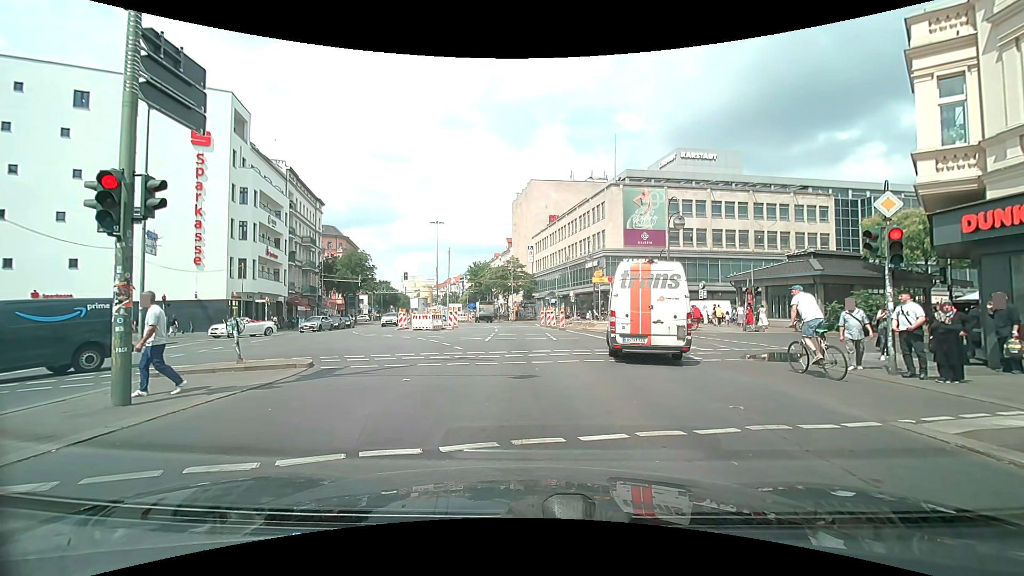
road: secondary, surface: asphalt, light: Day
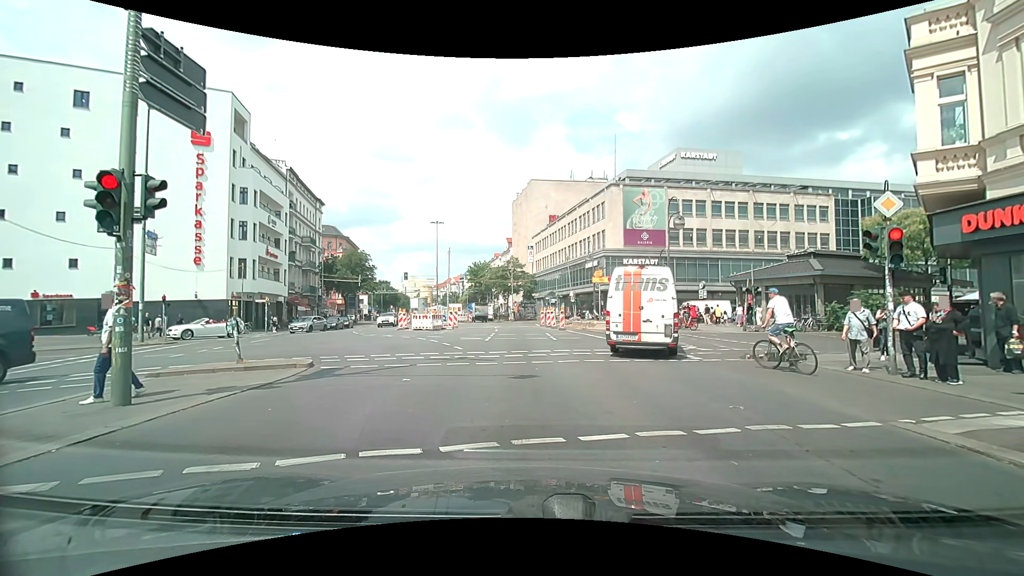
(0.0, 0.0) m; 0°
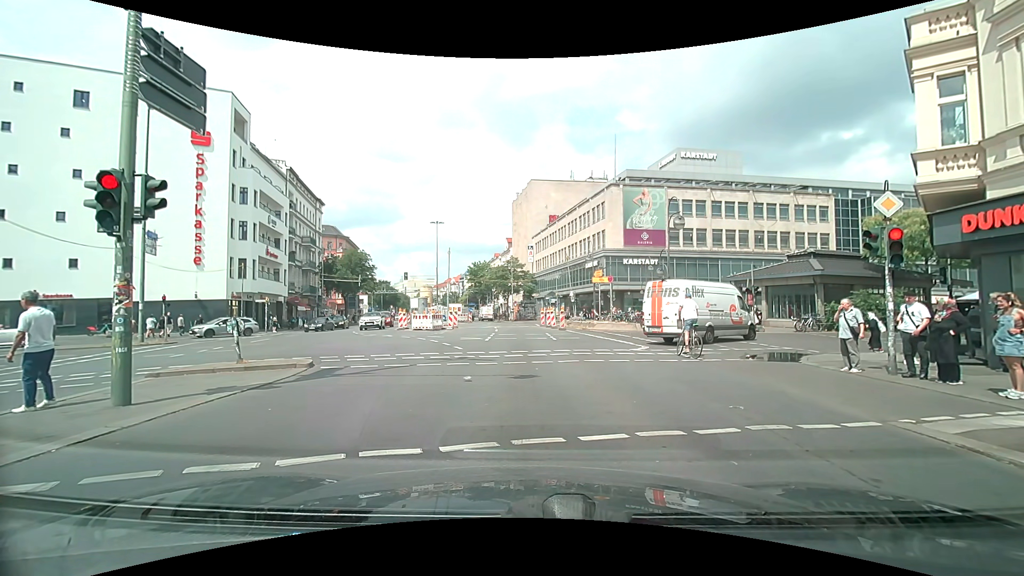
(0.0, 0.0) m; 0°
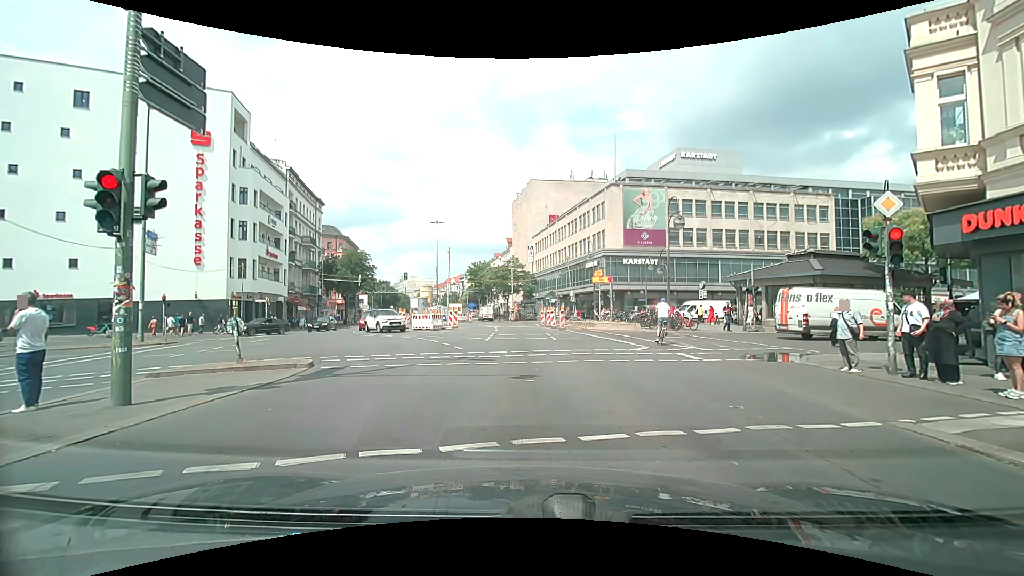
(0.0, 0.0) m; 0°
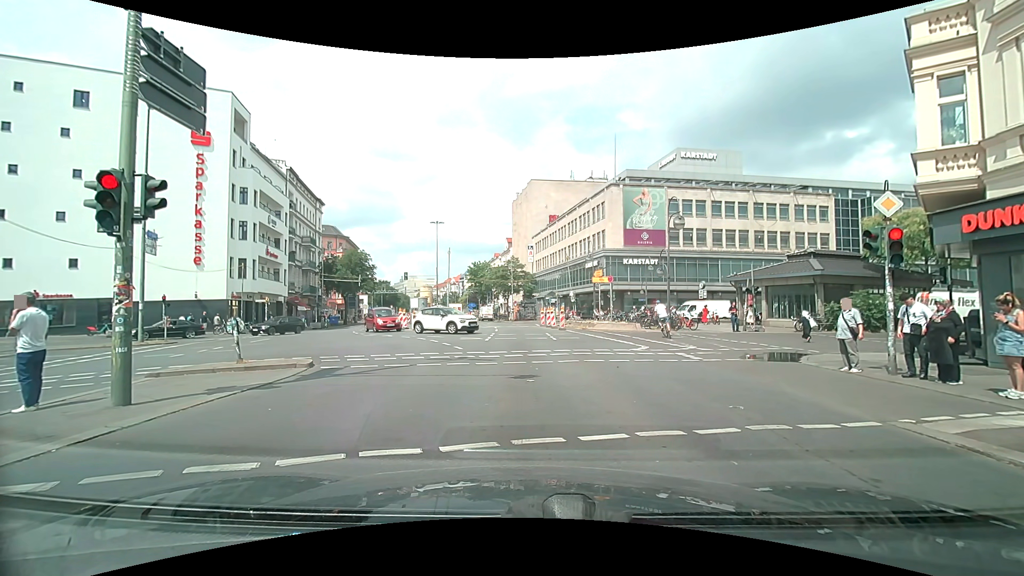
(0.0, 0.0) m; 0°
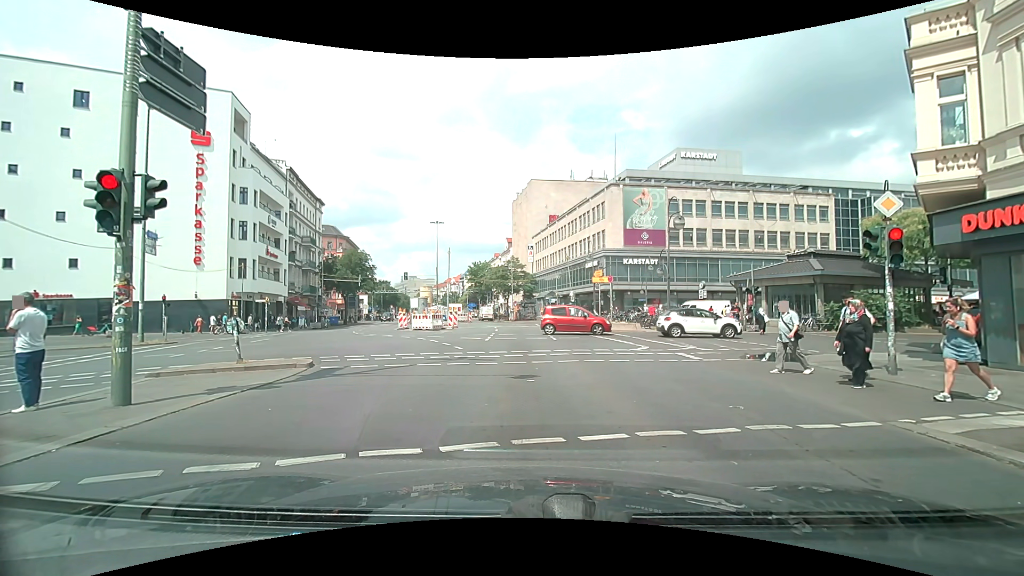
(0.0, 0.0) m; 0°
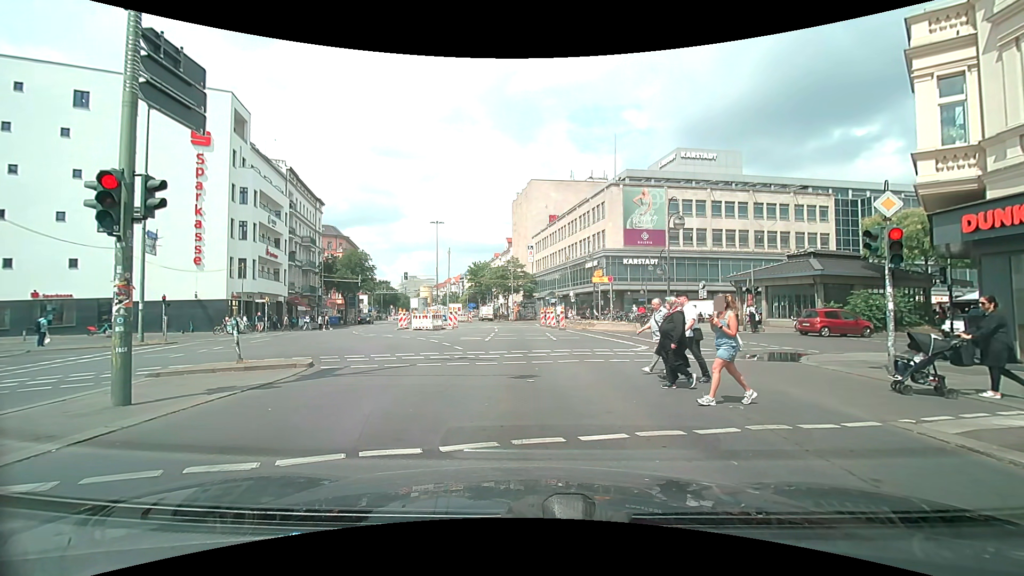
(0.0, 0.0) m; 0°
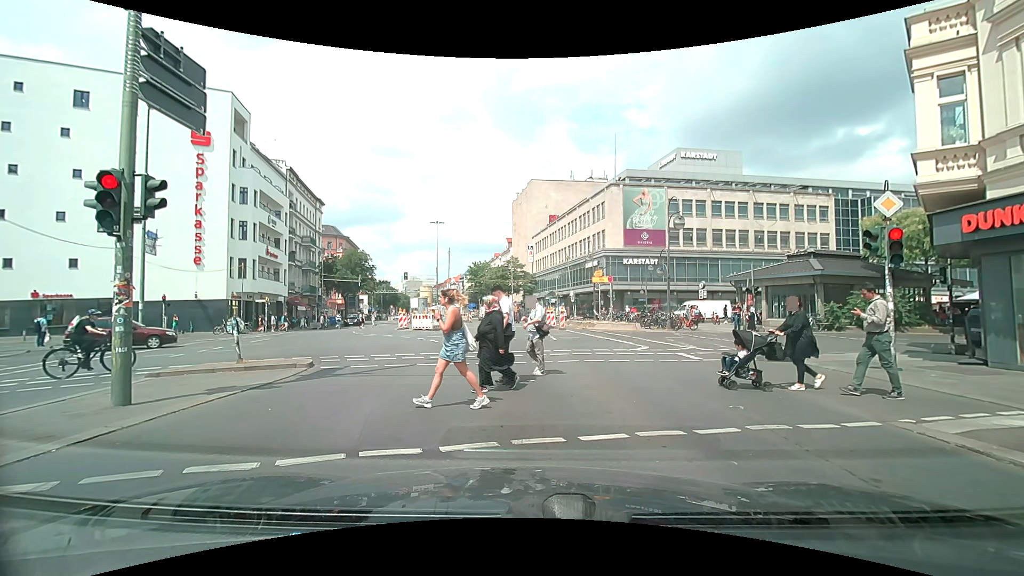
(0.0, 0.0) m; 0°
